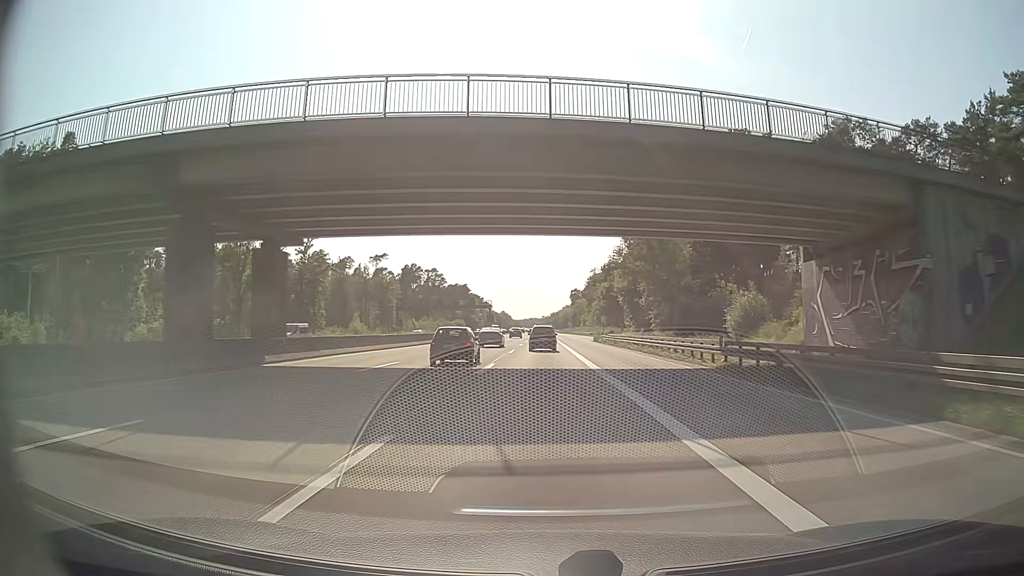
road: motorway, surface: asphalt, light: Day
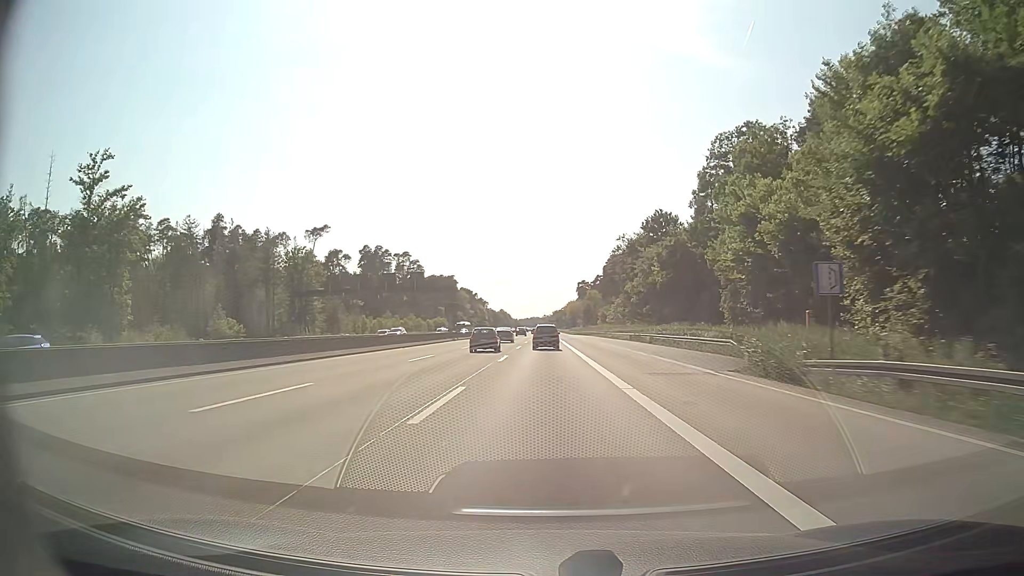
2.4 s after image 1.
(-0.3, +64.6) m; 0°
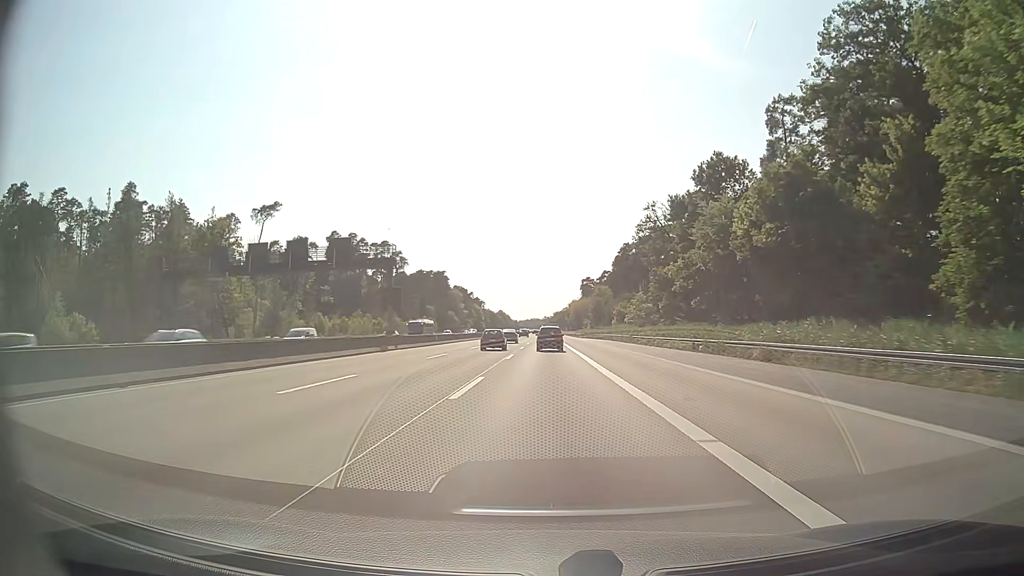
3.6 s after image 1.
(0.0, +32.6) m; 0°
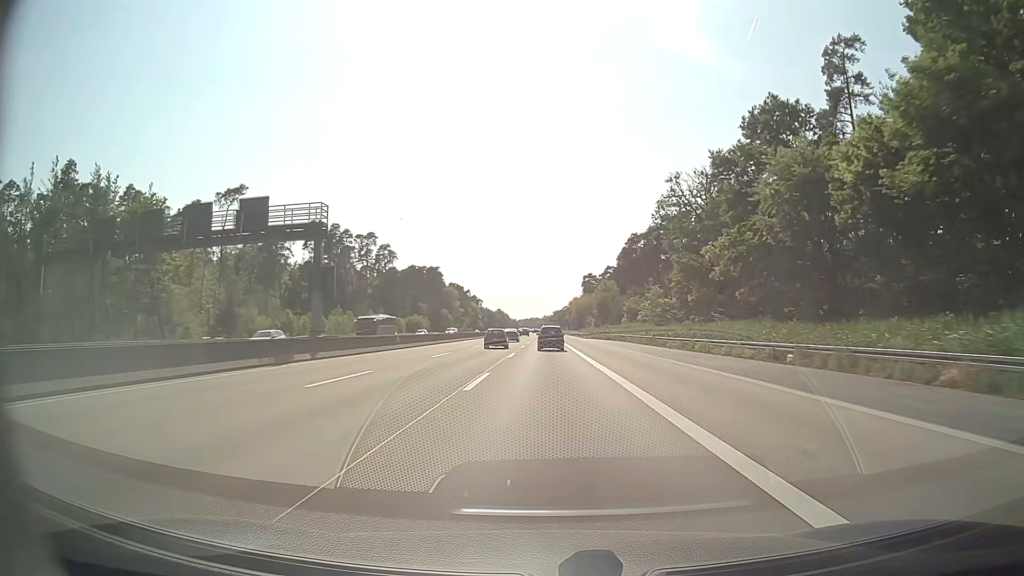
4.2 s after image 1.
(0.0, +16.4) m; 0°
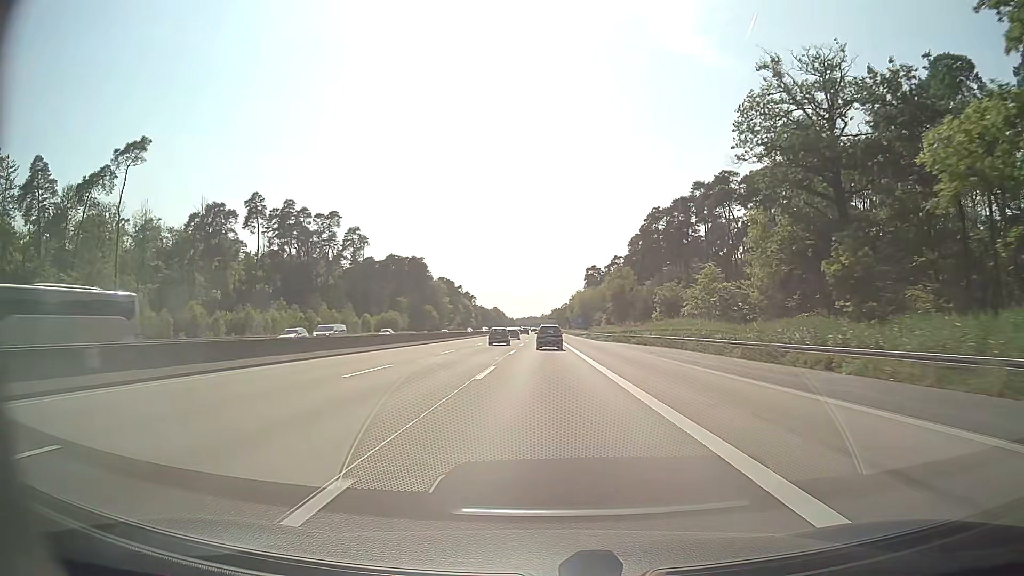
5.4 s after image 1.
(+0.1, +33.0) m; 0°
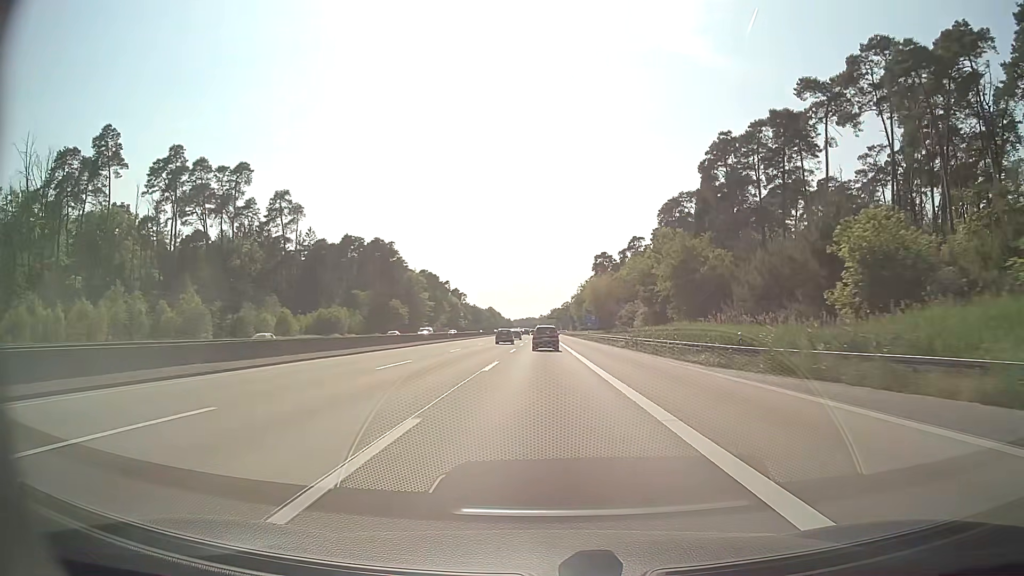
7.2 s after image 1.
(+0.1, +49.8) m; 0°
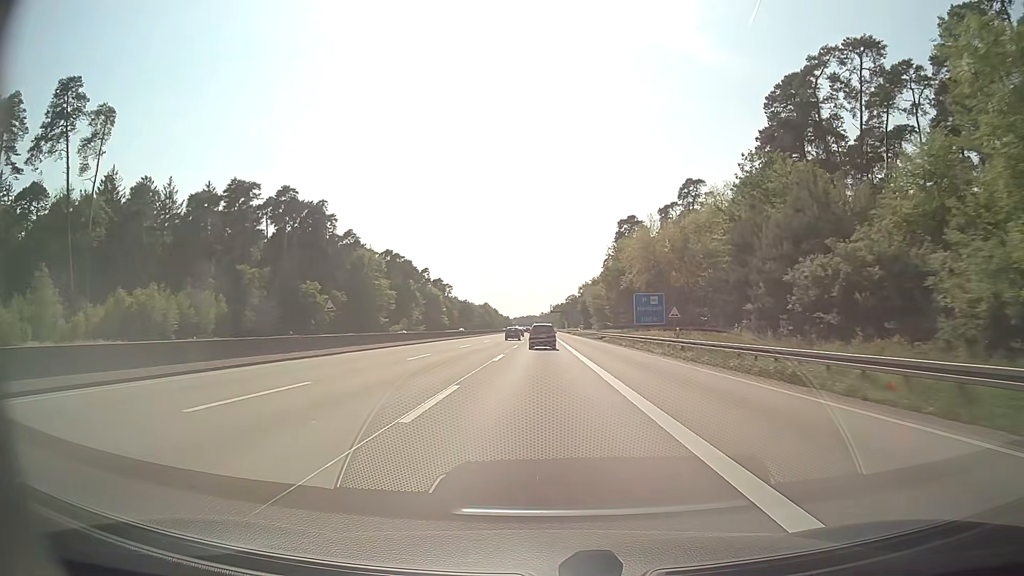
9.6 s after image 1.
(0.0, +66.7) m; 0°
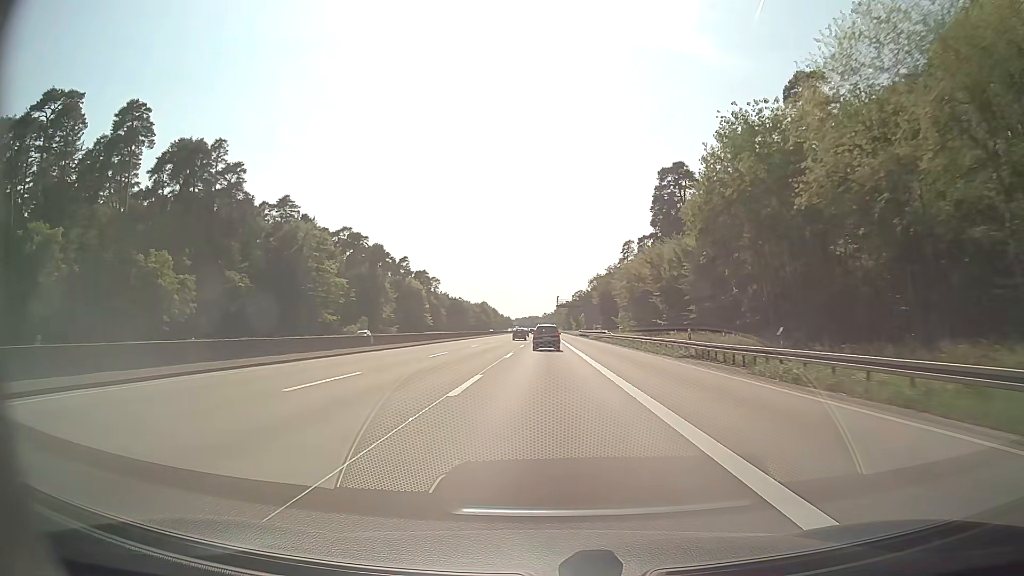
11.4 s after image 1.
(-0.2, +50.1) m; 0°
(0, +10) (0, +20) (0, +30) (0, +40) (0, +50) (0, +60) (0, +70) (0, +80) (0, +90) (0, +100) m
